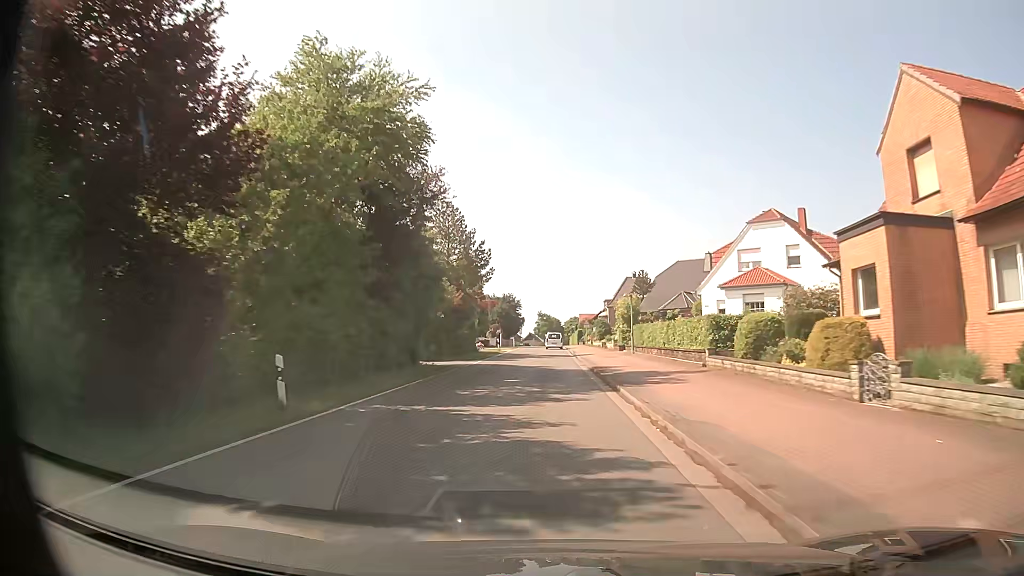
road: tertiary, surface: asphalt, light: Day
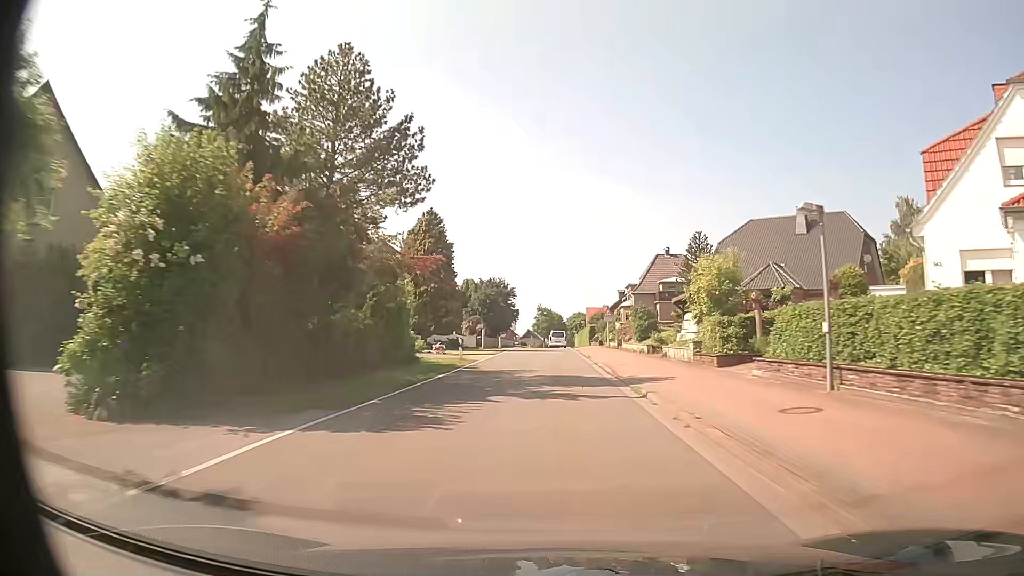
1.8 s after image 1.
(-0.2, +28.7) m; 0°
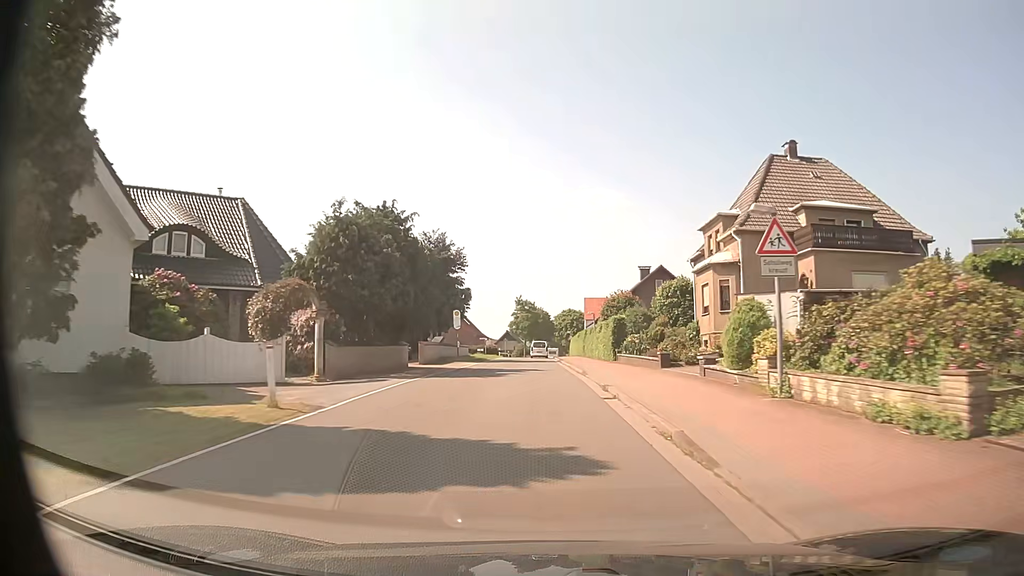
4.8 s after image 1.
(+0.7, +46.4) m; +1°
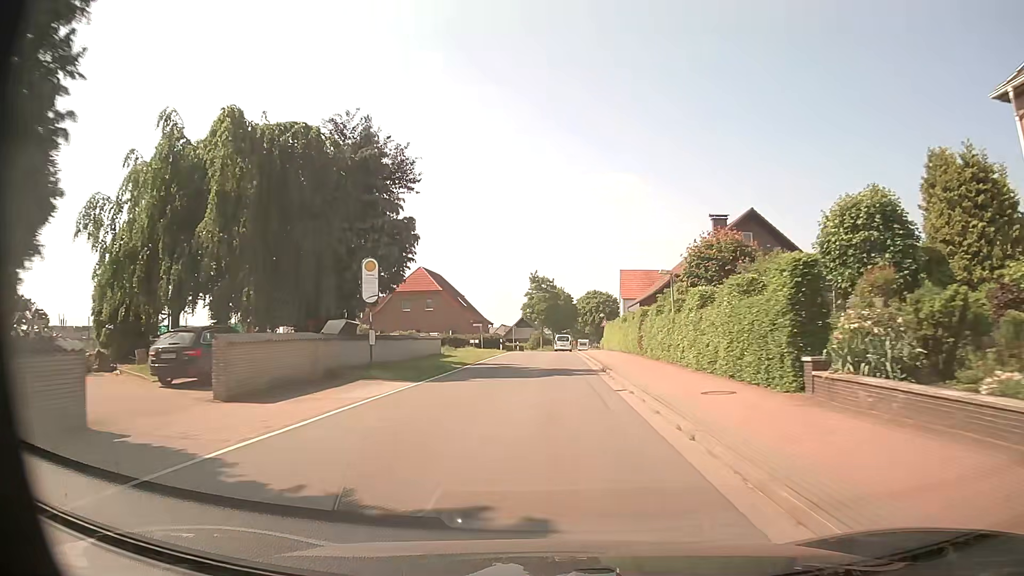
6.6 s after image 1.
(-0.3, +27.3) m; -2°
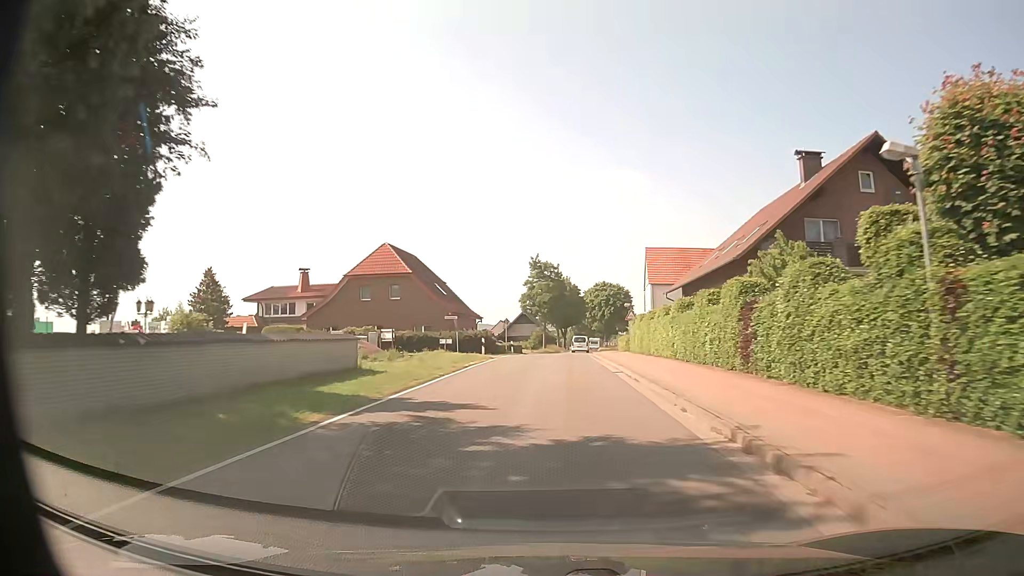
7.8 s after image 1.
(+0.1, +18.5) m; 0°
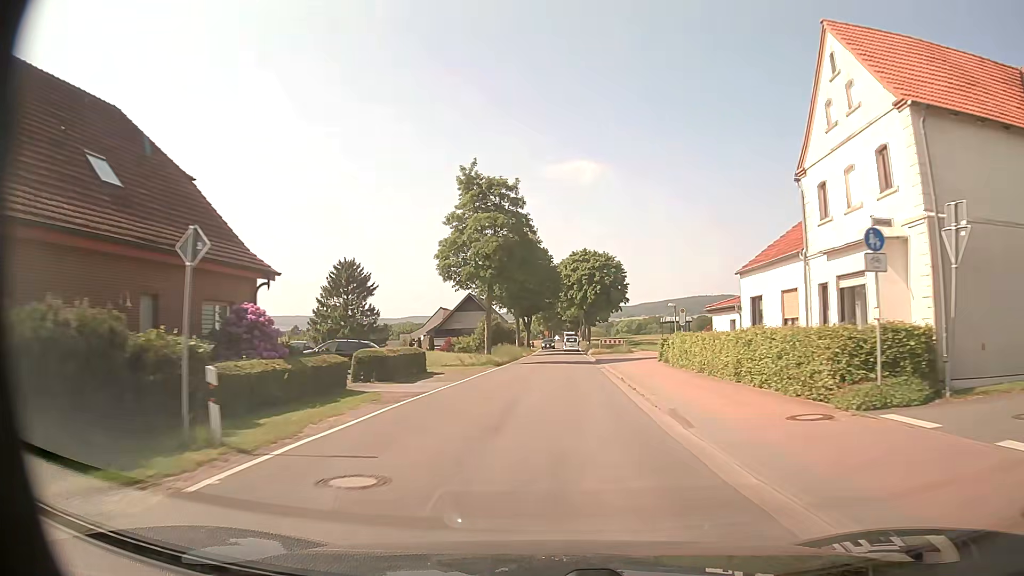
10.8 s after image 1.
(+0.9, +46.5) m; +3°
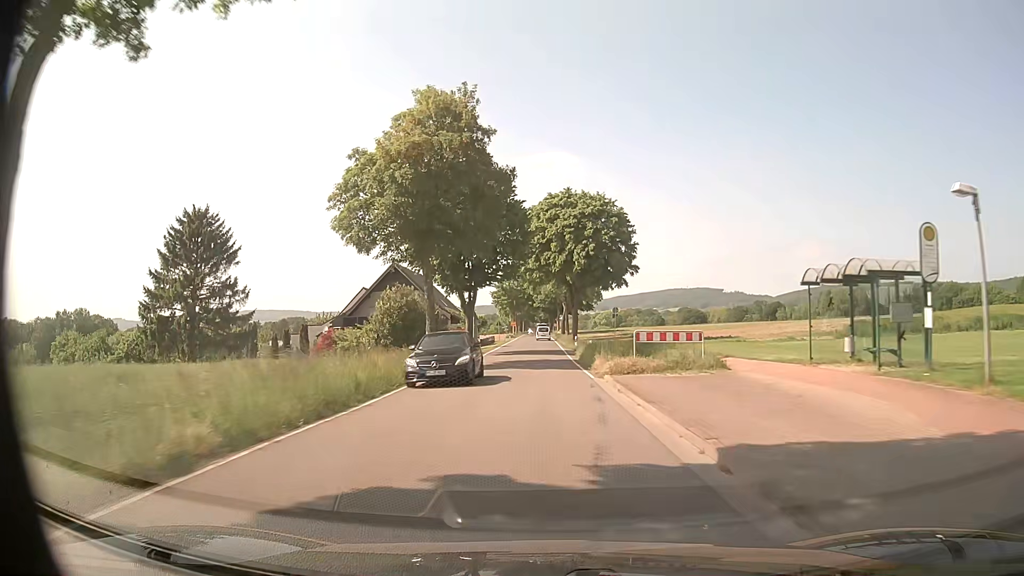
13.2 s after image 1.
(+1.1, +38.2) m; +2°
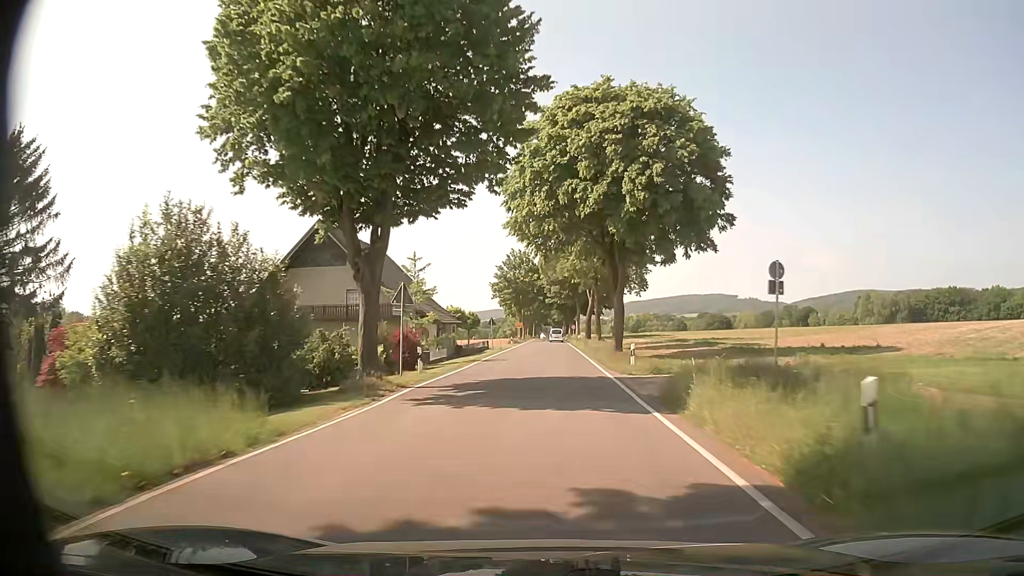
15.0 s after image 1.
(-0.4, +29.7) m; -1°
(0, +10) (0, +20) (0, +30) (0, +40) (+1, +50) (+1, +60) (+1, +70) (+1, +80) (+1, +90) (+1, +100) m
